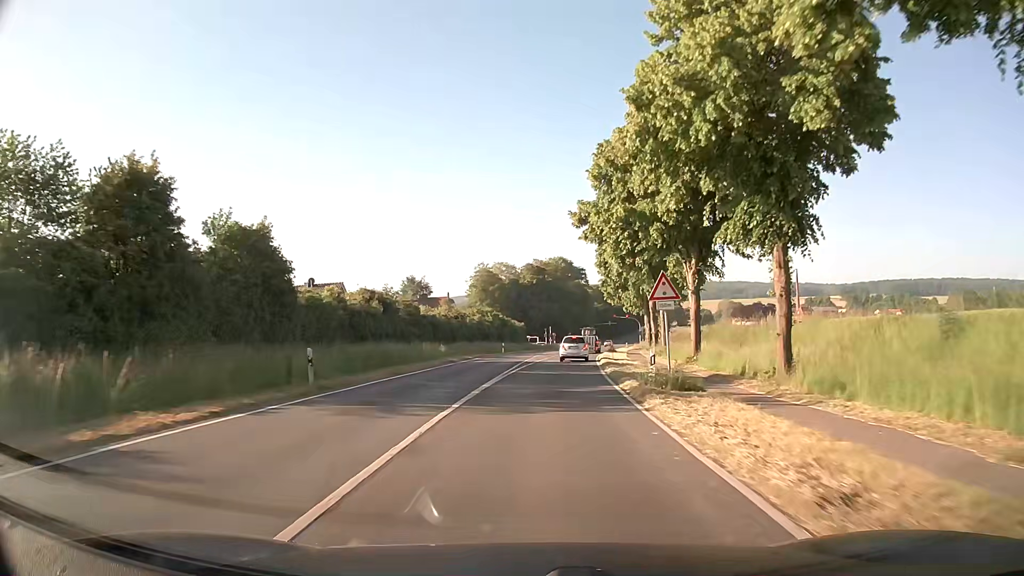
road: secondary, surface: asphalt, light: Day
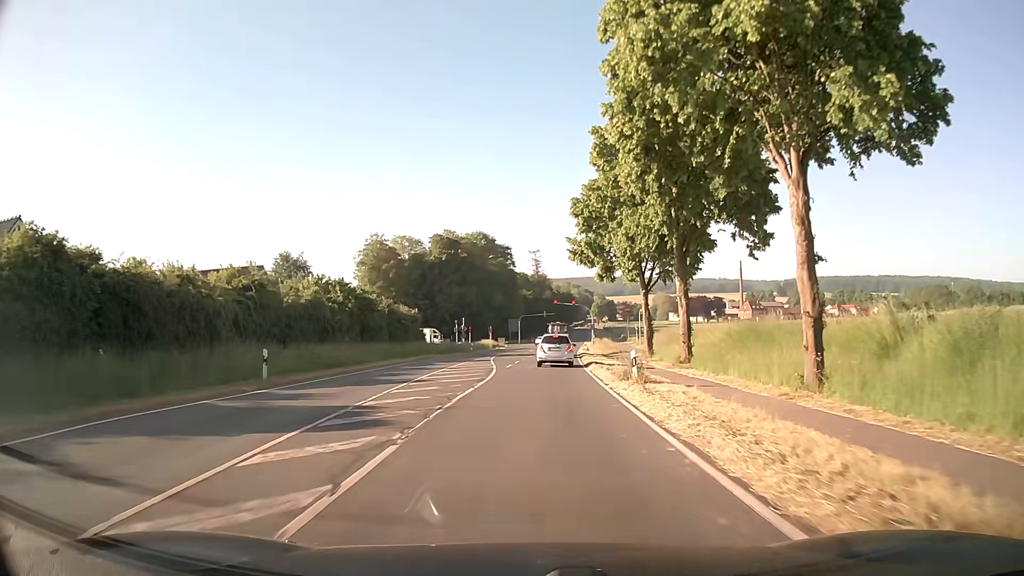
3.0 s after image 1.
(+2.9, +47.5) m; +7°
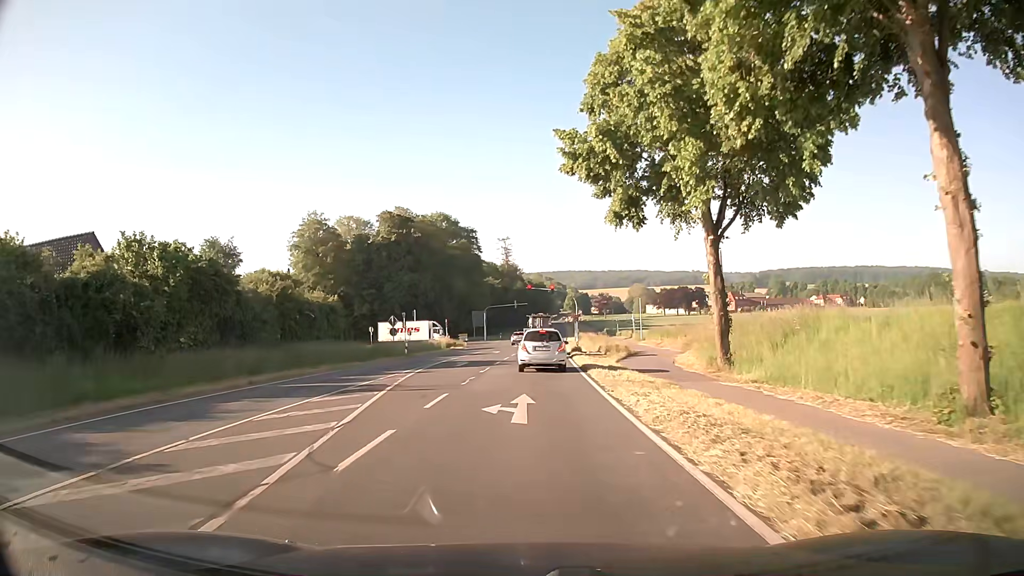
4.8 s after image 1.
(+0.6, +23.6) m; +3°
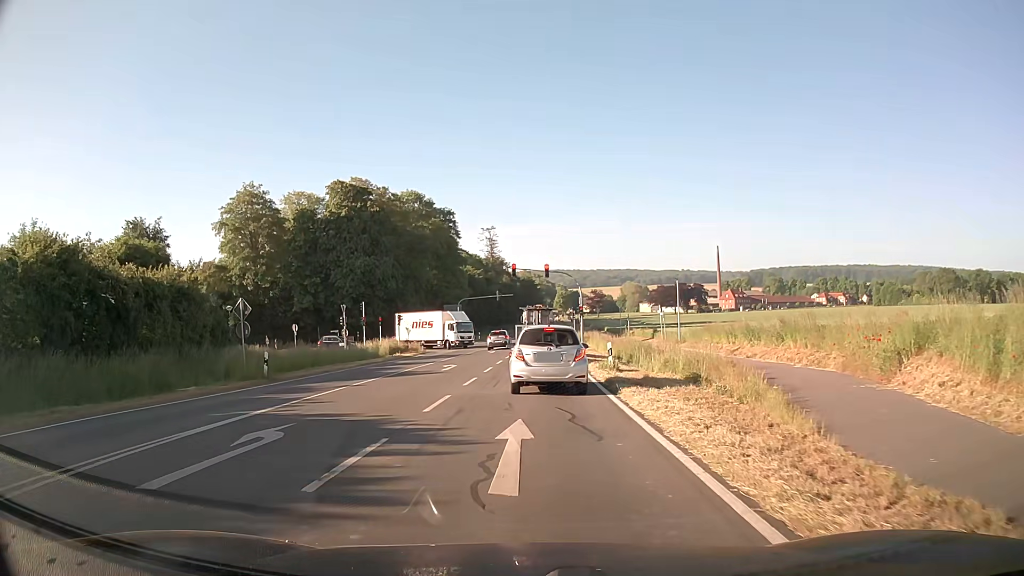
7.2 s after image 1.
(+0.1, +24.0) m; +1°
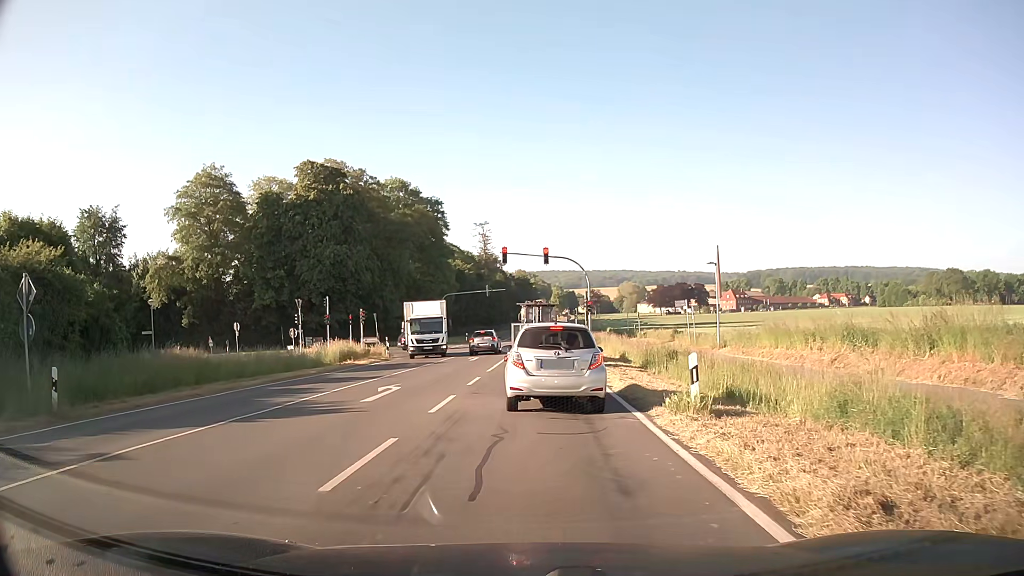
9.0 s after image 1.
(+0.1, +11.6) m; 0°
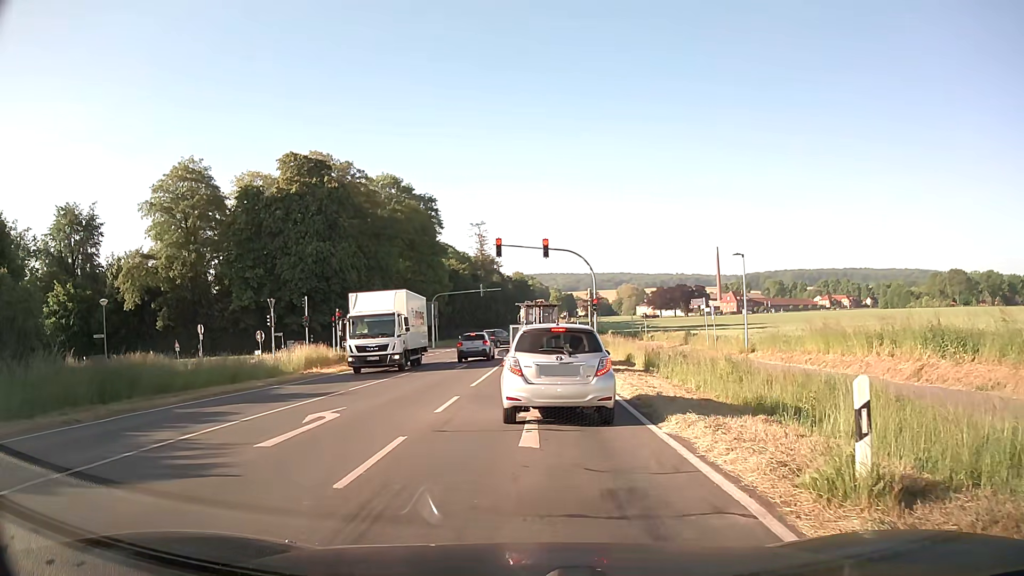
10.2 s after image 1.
(0.0, +5.5) m; 0°
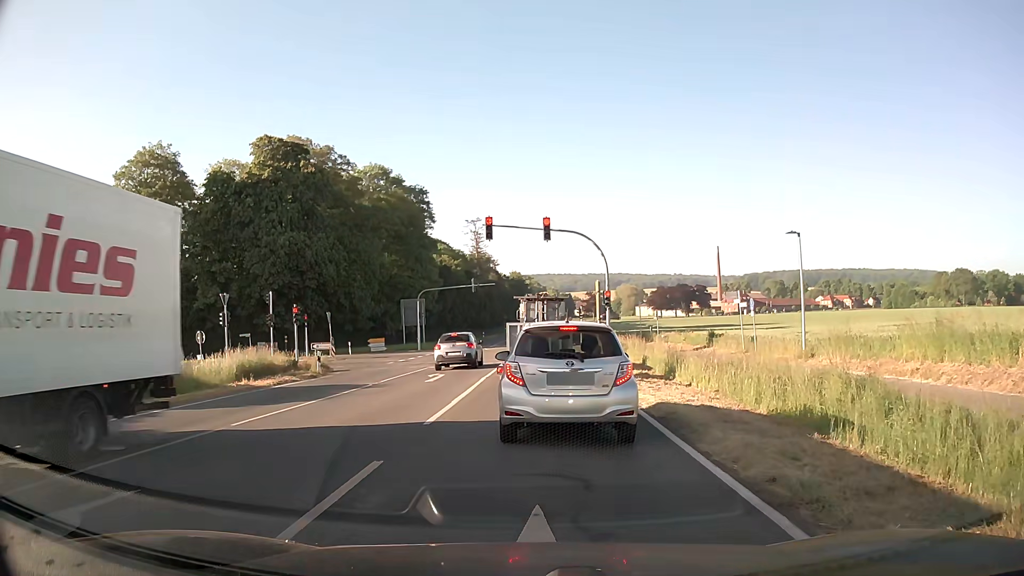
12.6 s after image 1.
(+0.1, +7.5) m; 0°
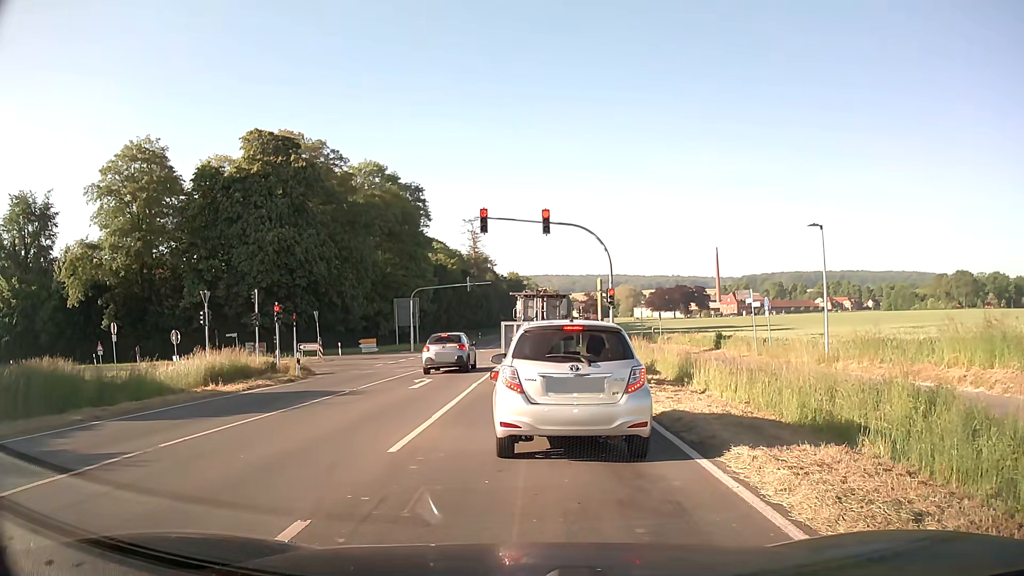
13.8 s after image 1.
(0.0, +2.3) m; +1°
(0, +10) (0, +20) (0, +30) (0, +40) (+1, +50) (+1, +60) (+1, +70) (+1, +80) (+2, +90) (+2, +100) m
